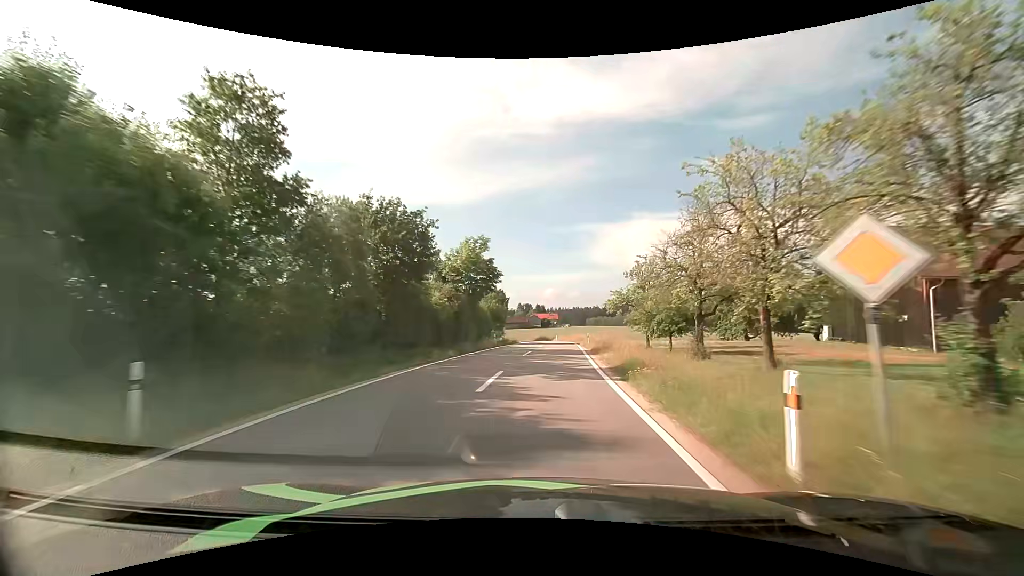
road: tertiary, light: Day
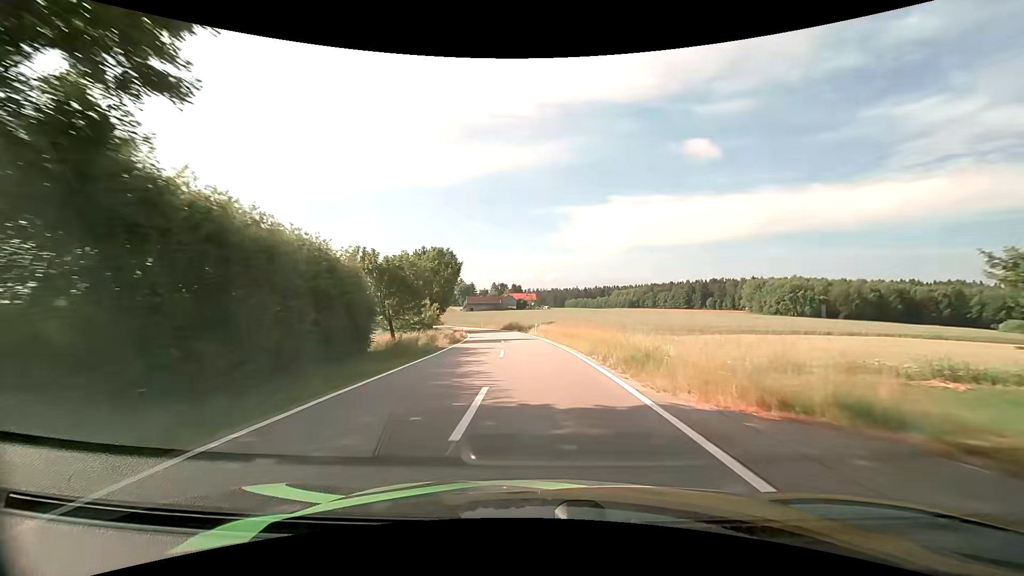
(+1.3, +40.3) m; +3°
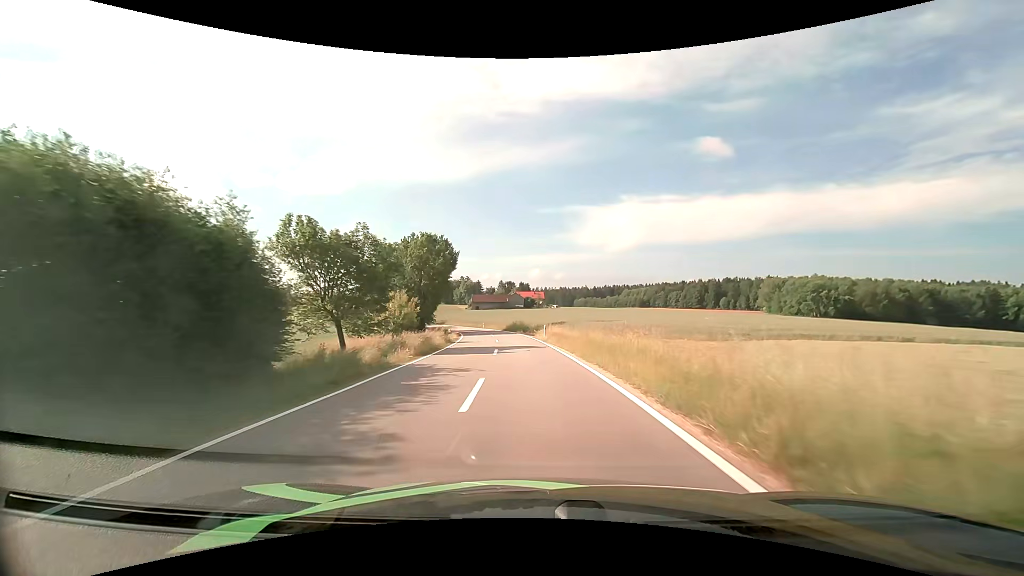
(0.0, +10.2) m; -1°
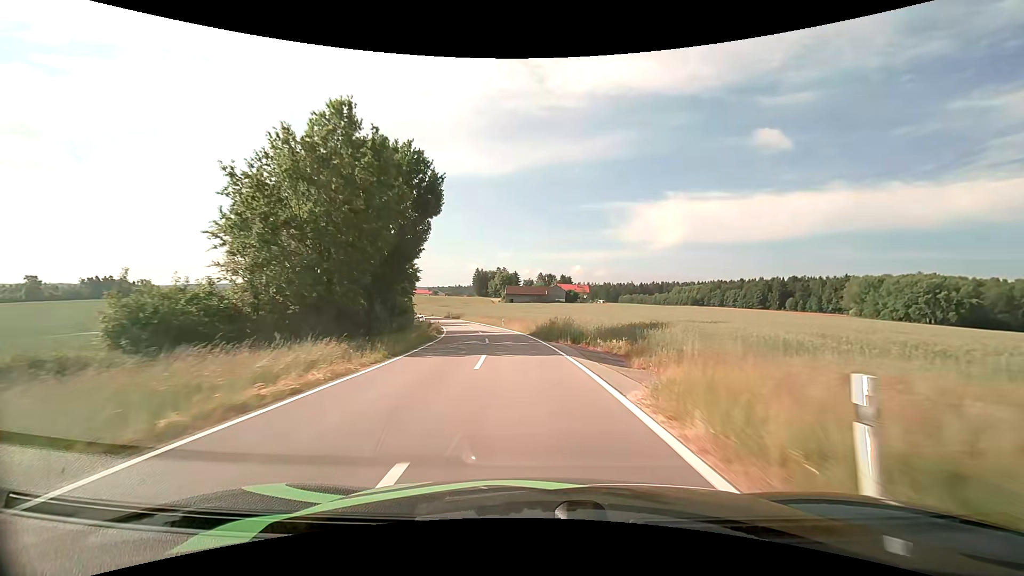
(-1.3, +31.4) m; -5°
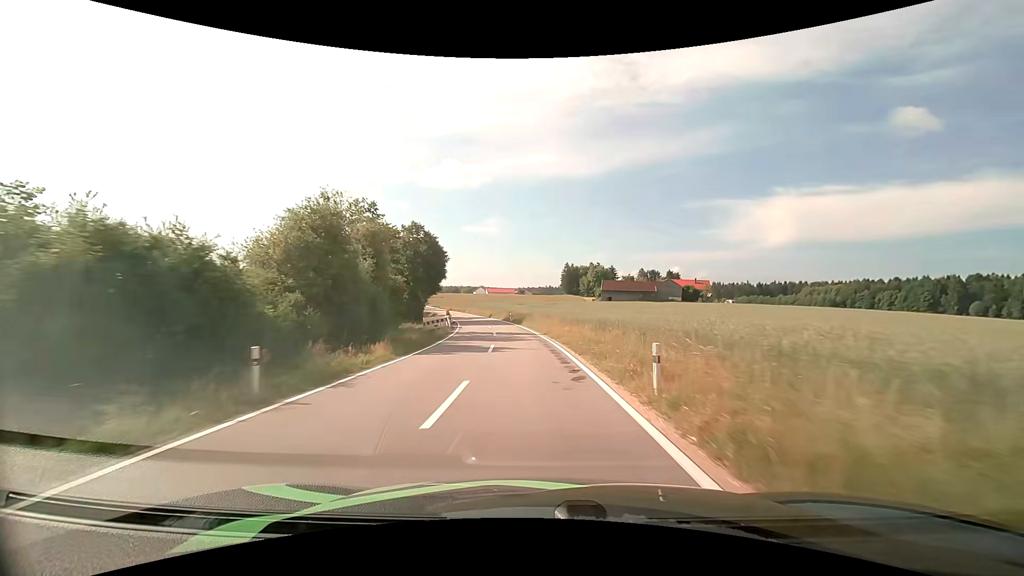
(-3.5, +43.3) m; -10°
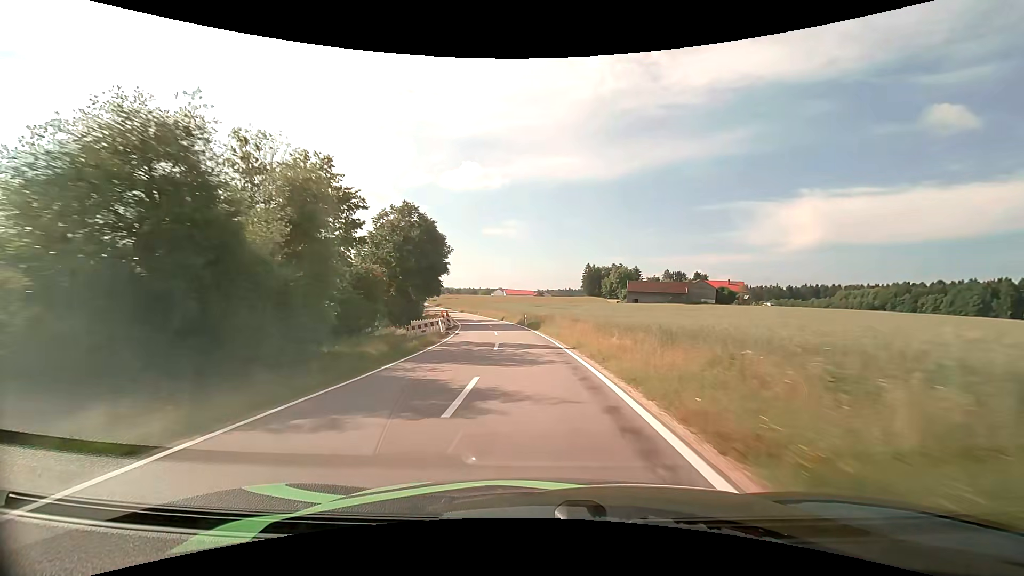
(-0.2, +11.2) m; -2°
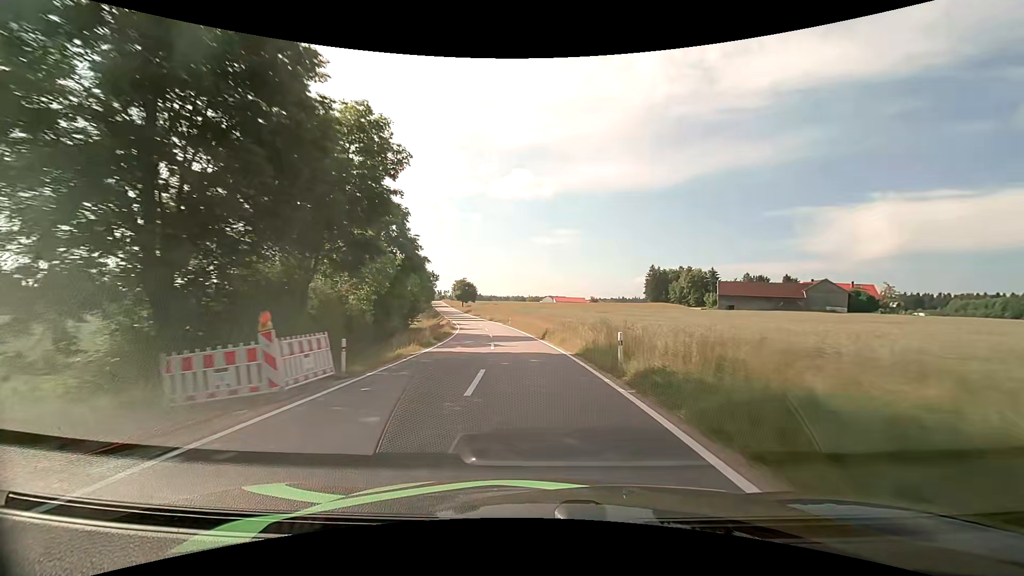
(-1.8, +34.4) m; -6°
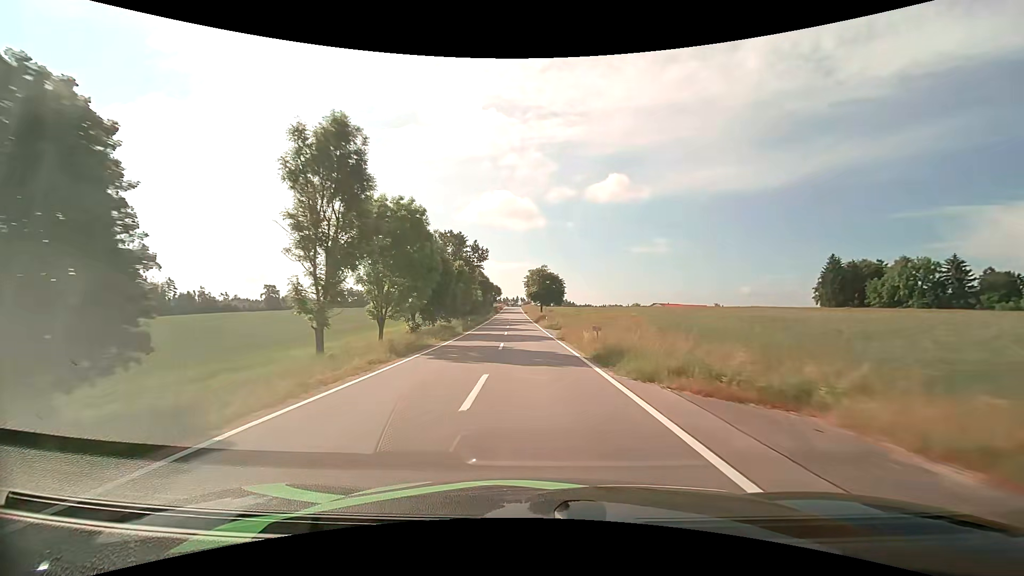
(-6.2, +62.2) m; -11°
(0, +10) (0, +20) (-1, +30) (-1, +40) (-2, +50) (-2, +60) (-3, +70) (-3, +80) (-4, +90) (-4, +100) m
